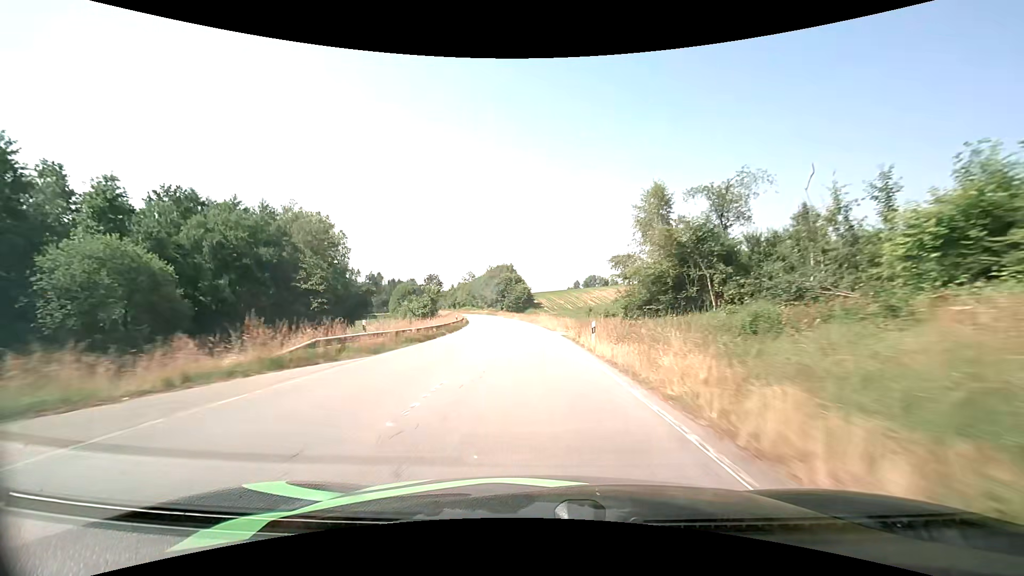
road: secondary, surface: asphalt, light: Day
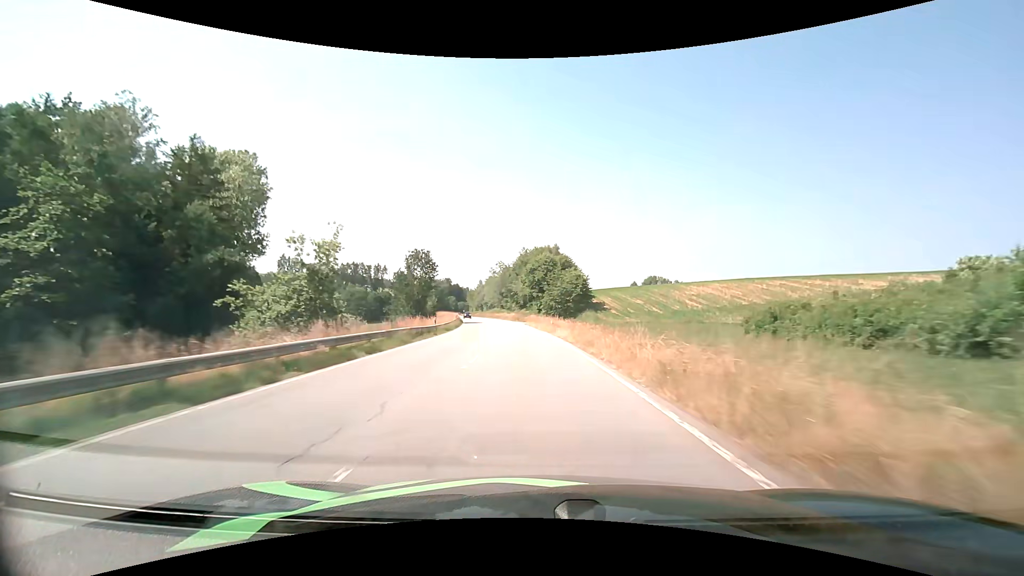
(-2.3, +53.2) m; -5°
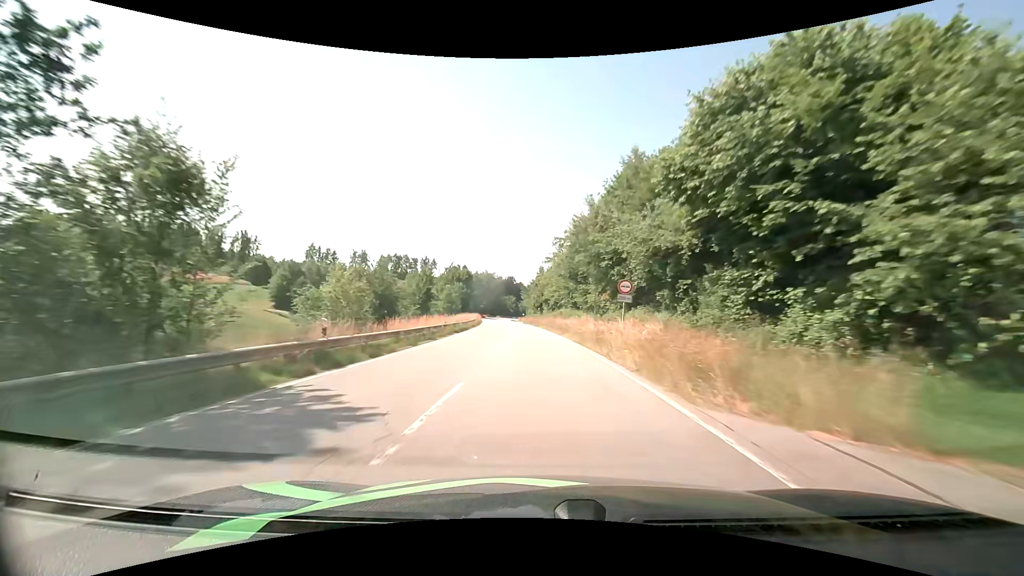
(-4.9, +67.2) m; -8°
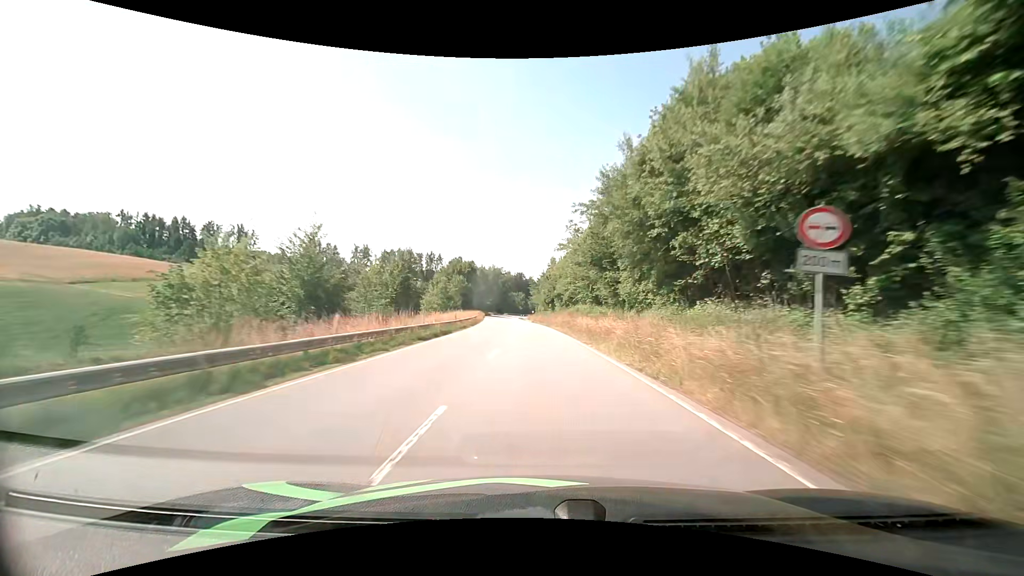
(-0.1, +13.5) m; -1°
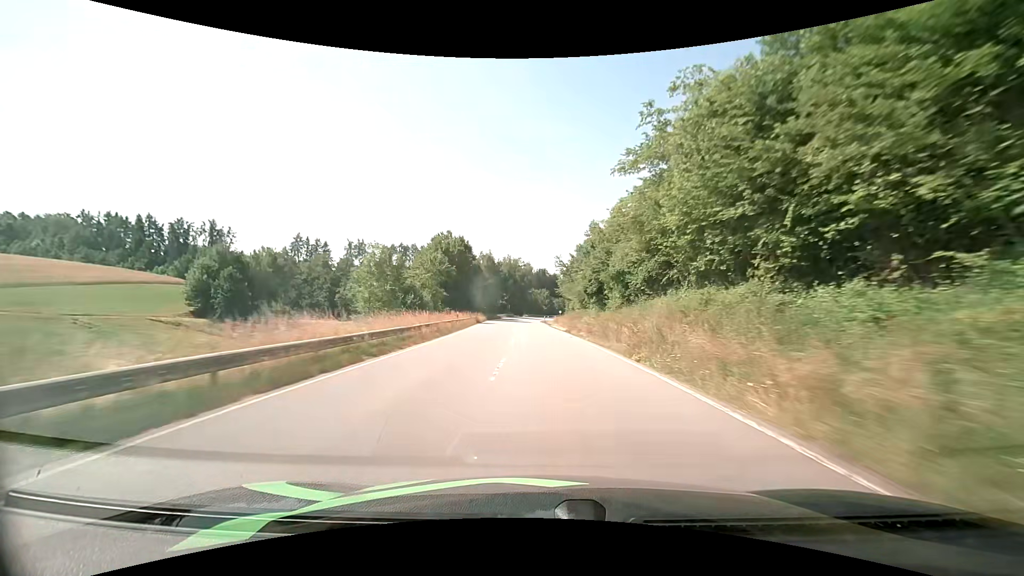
(-1.1, +40.8) m; -3°
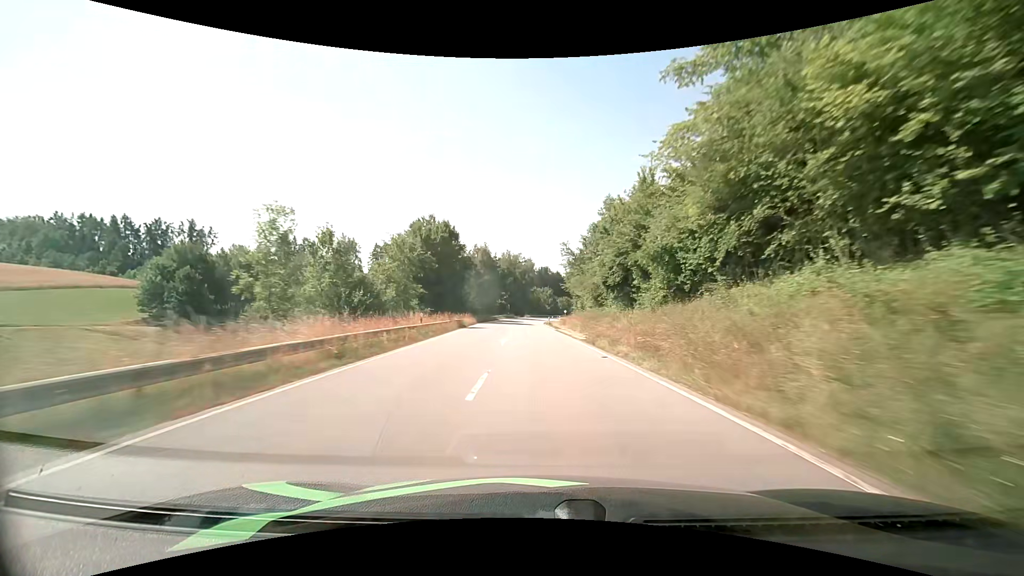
(-0.1, +13.5) m; -1°
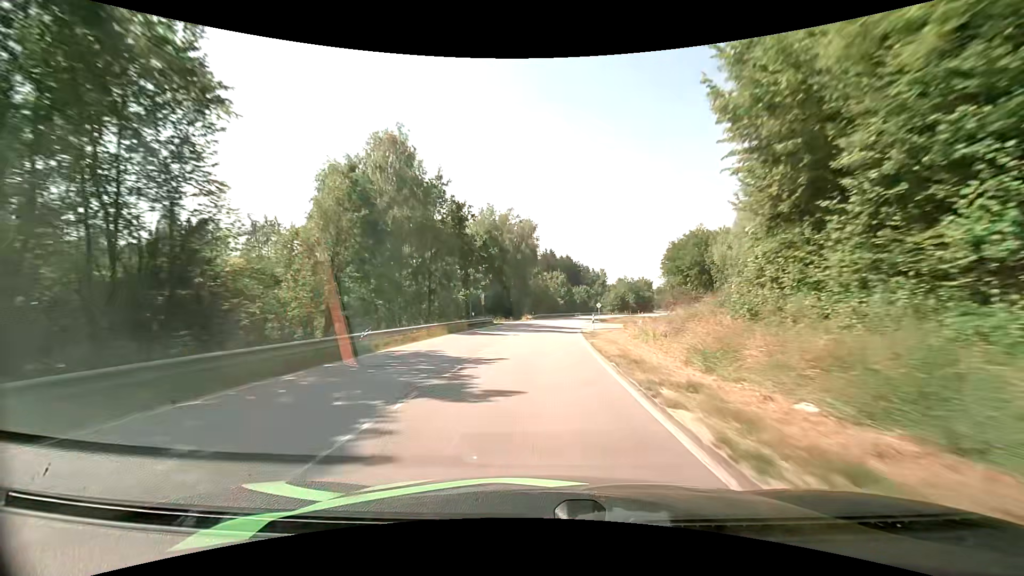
(-0.7, +64.6) m; 0°
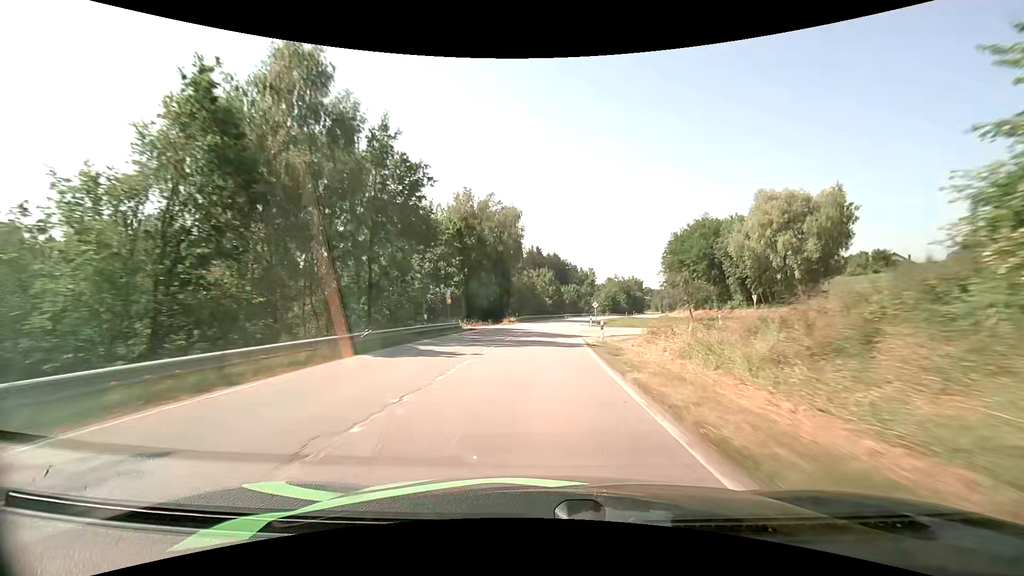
(+0.1, +12.2) m; +2°
(0, +10) (0, +20) (+1, +30) (+1, +40) (+2, +50) (+3, +60) (+4, +70) (+6, +80) (+8, +90) (+10, +99) m
